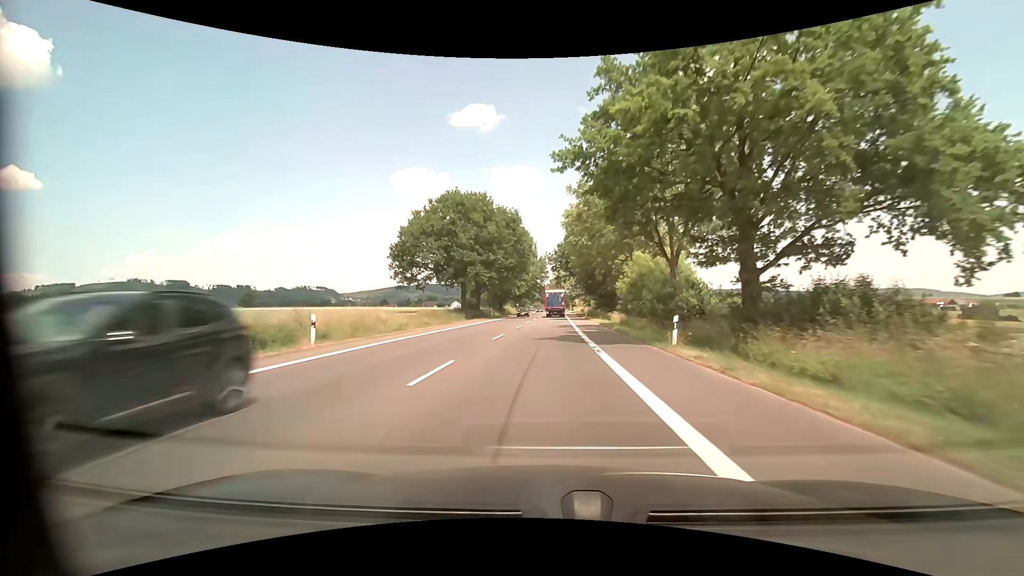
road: primary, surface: asphalt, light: Day
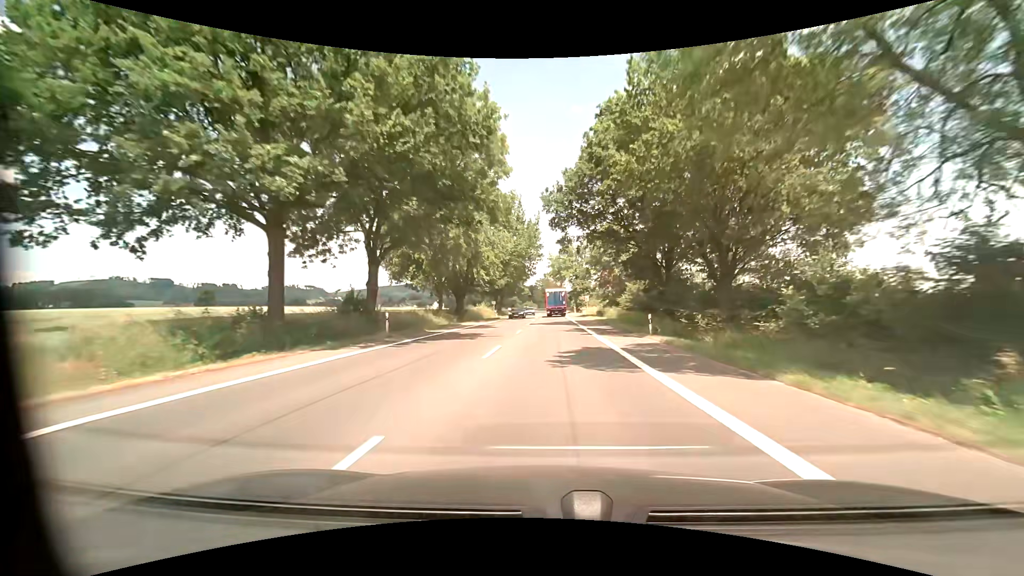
(+0.1, +42.9) m; +1°
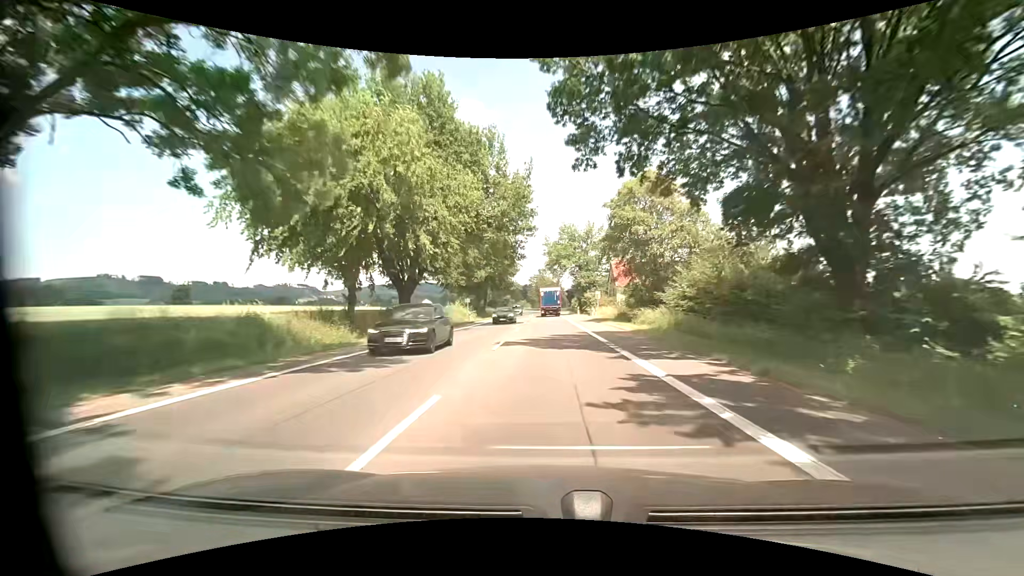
(+0.1, +21.5) m; 0°
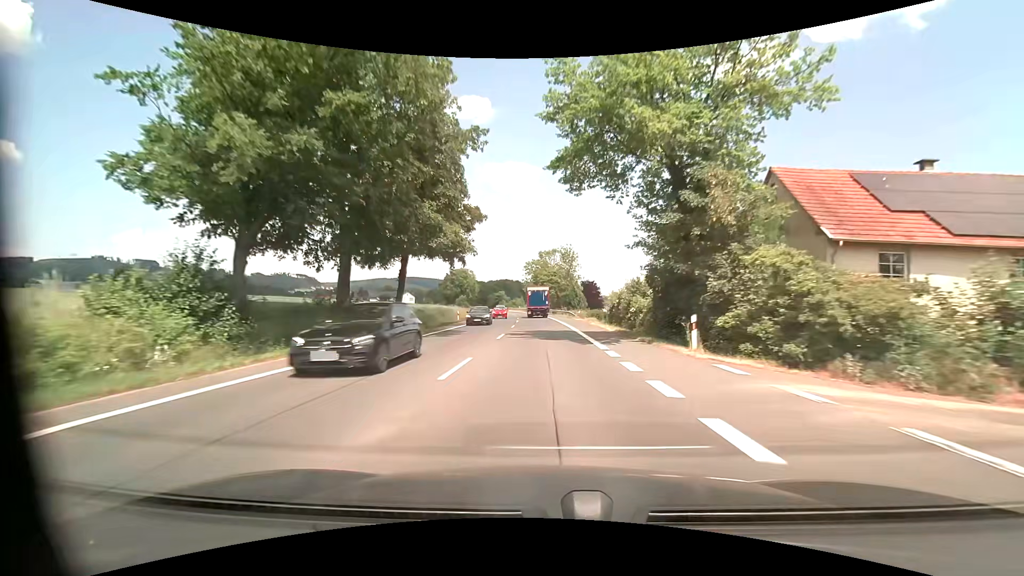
(+0.3, +53.8) m; 0°
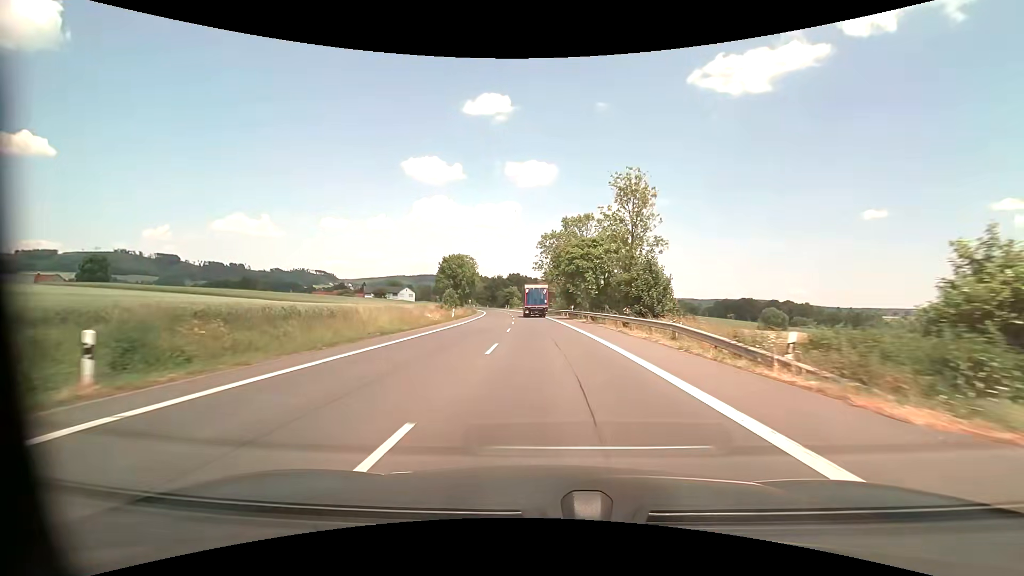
(-0.8, +43.1) m; -2°
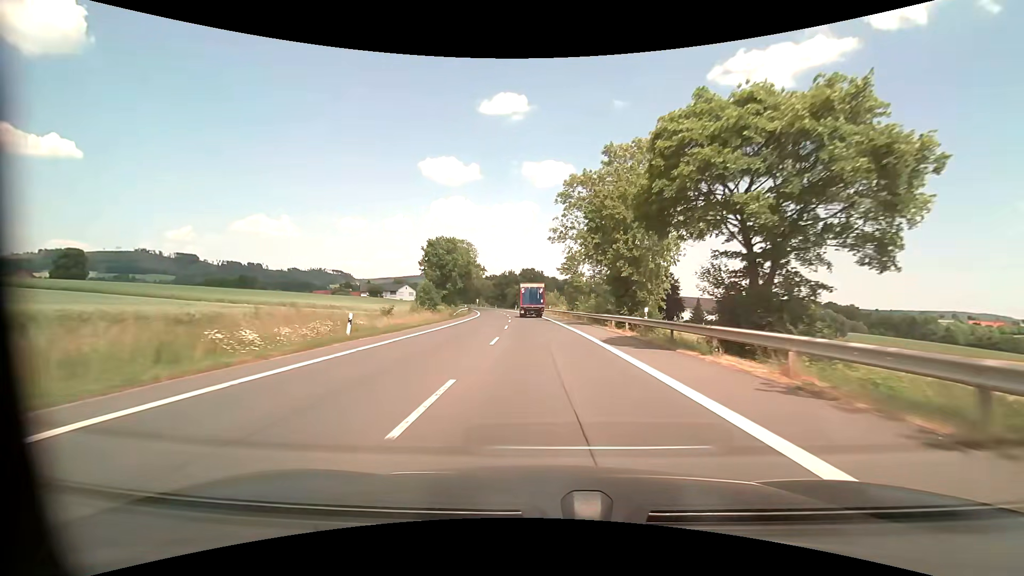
(-0.4, +32.4) m; -2°
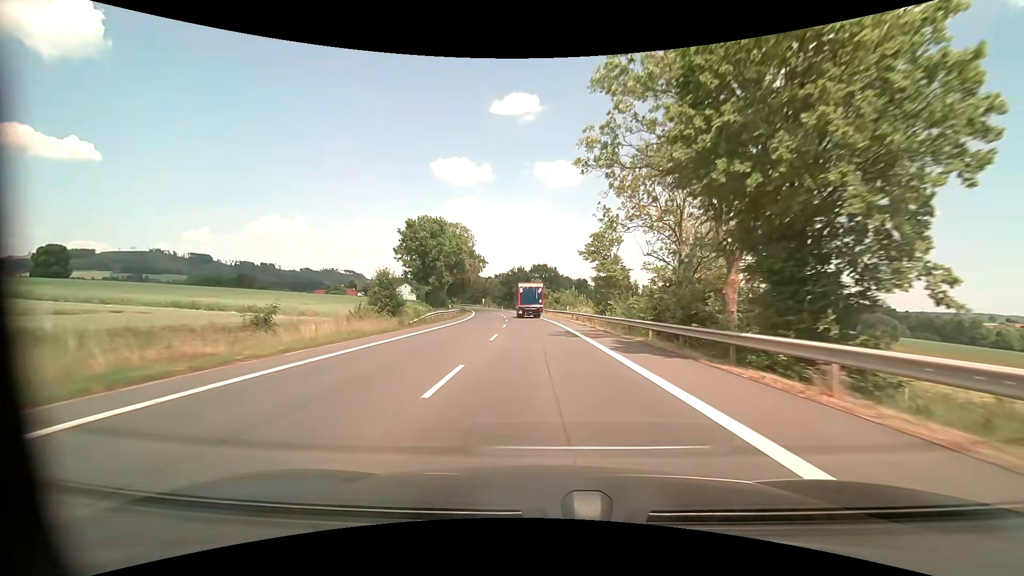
(-0.2, +21.6) m; -1°
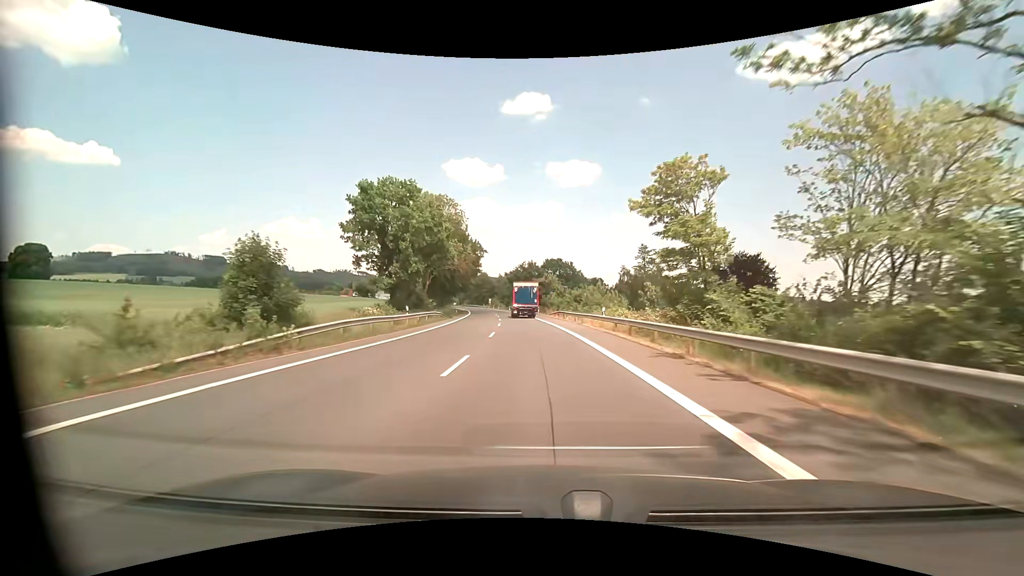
(-0.4, +21.6) m; -2°
(0, +10) (0, +20) (-1, +30) (-1, +40) (-2, +50) (-3, +60) (-4, +70) (-5, +80) (-7, +90) (-9, +99) m
